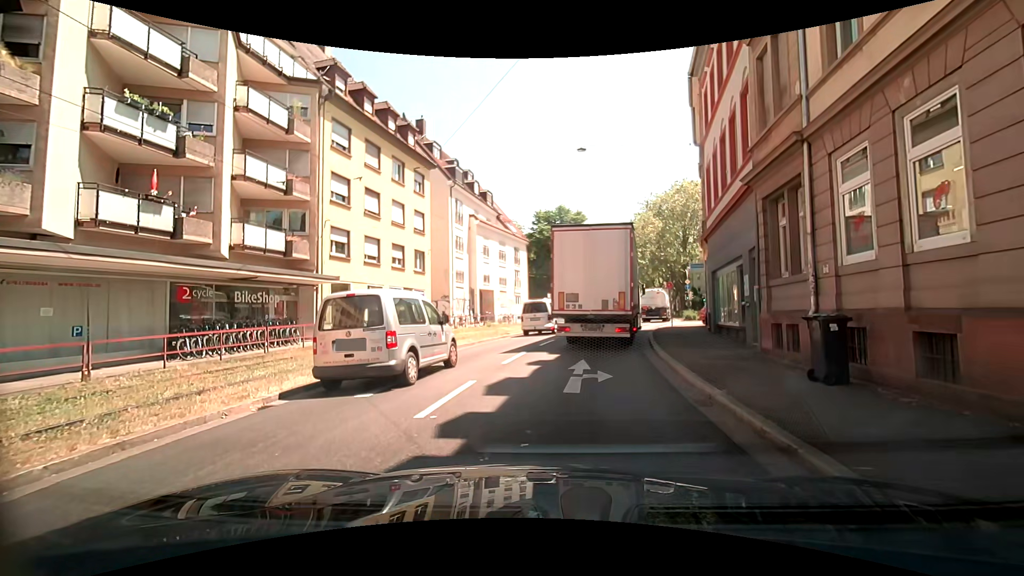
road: primary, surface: asphalt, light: Day
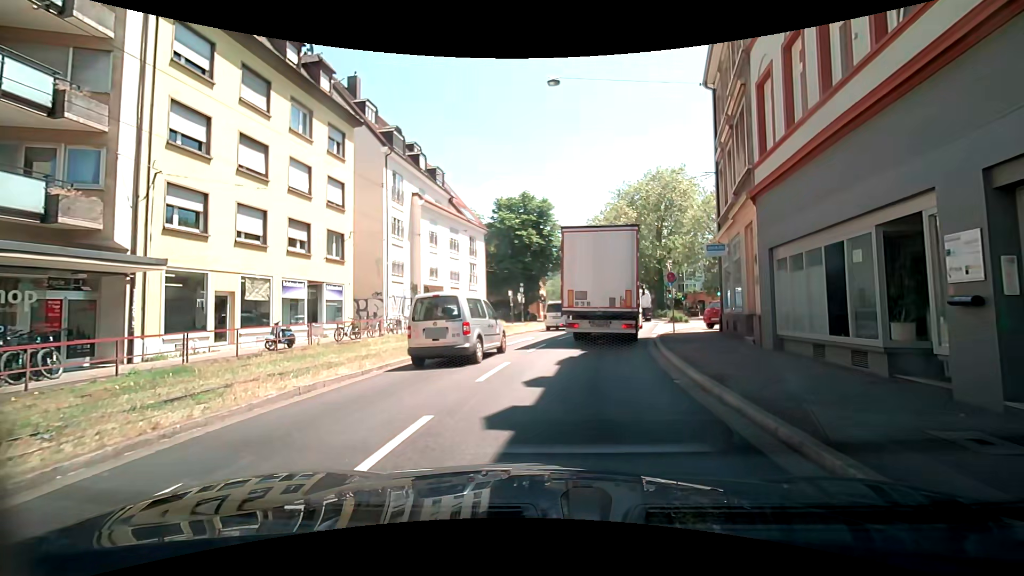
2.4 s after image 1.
(+0.6, +9.0) m; +6°
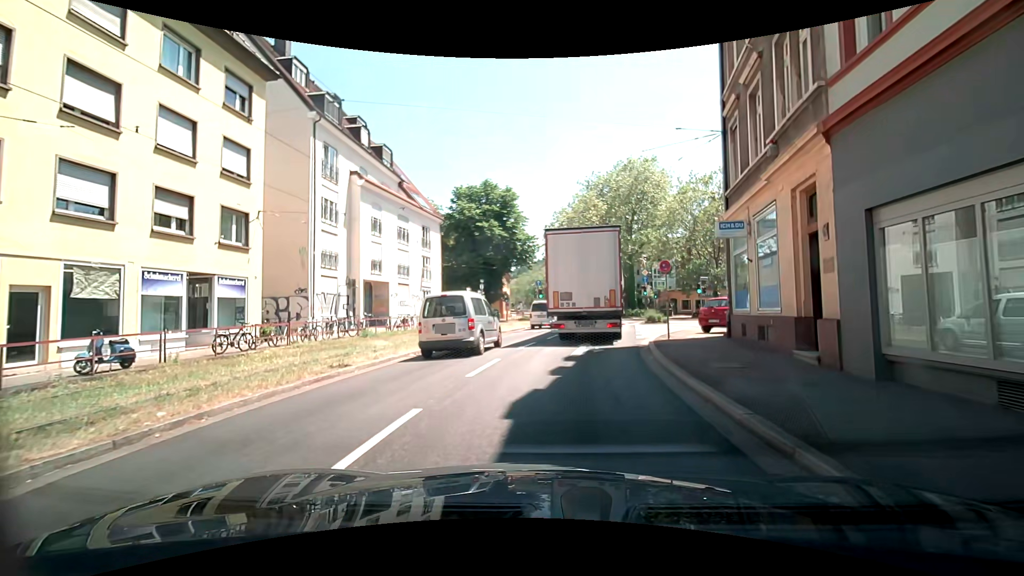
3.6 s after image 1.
(+0.2, +5.7) m; +4°
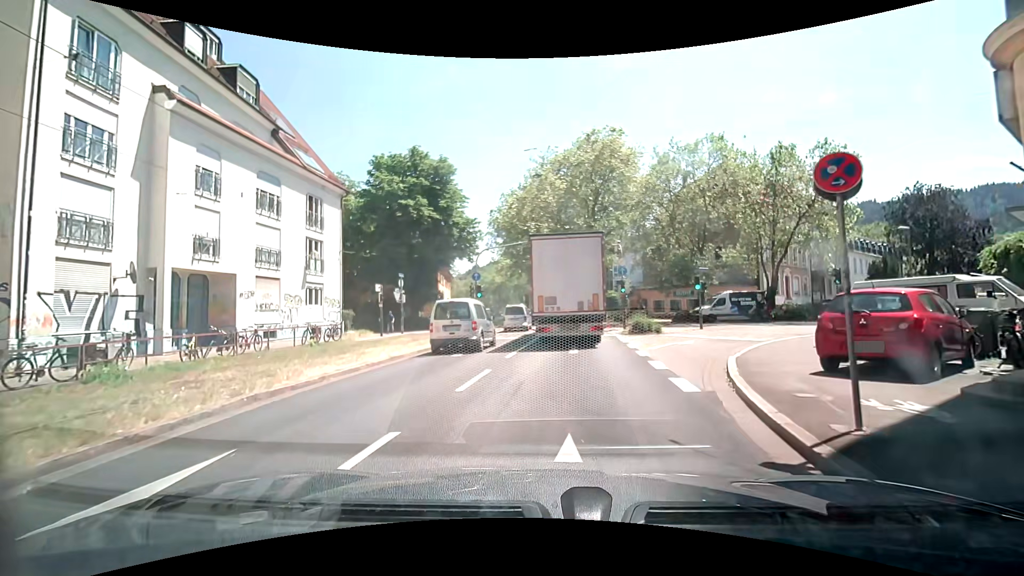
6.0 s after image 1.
(+0.5, +12.8) m; +3°
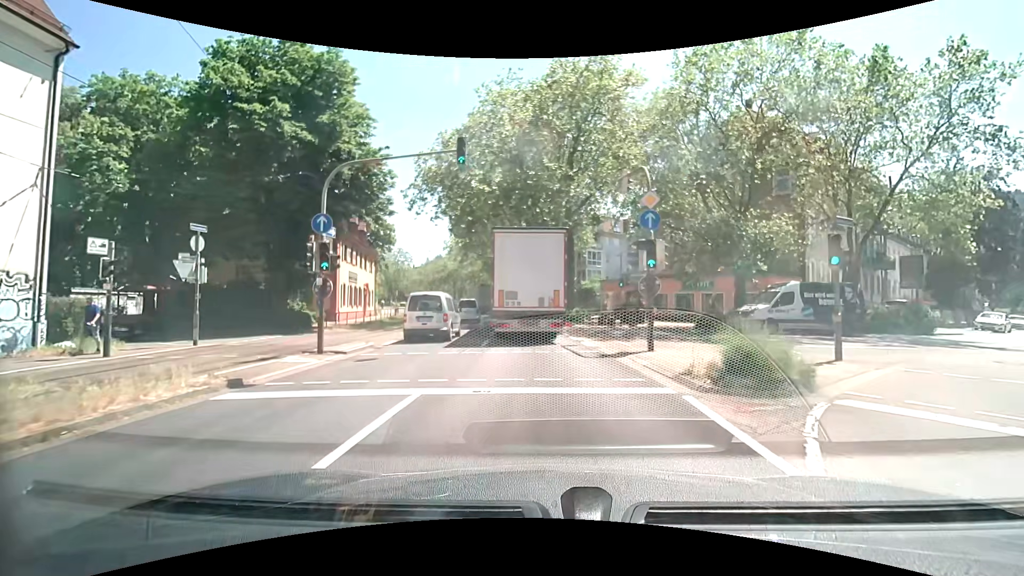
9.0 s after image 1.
(+1.1, +17.9) m; +4°
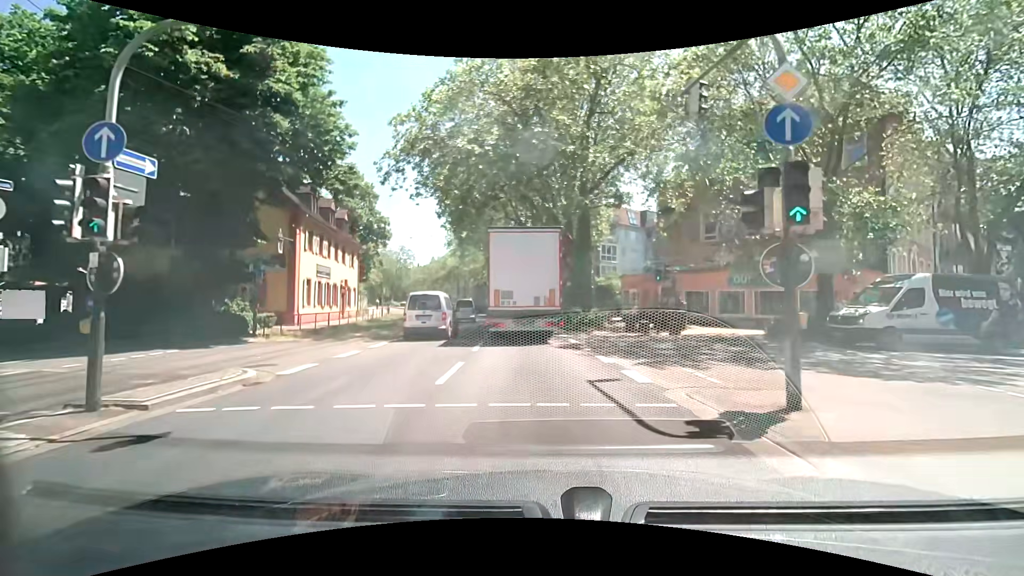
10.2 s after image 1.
(+0.1, +7.5) m; 0°
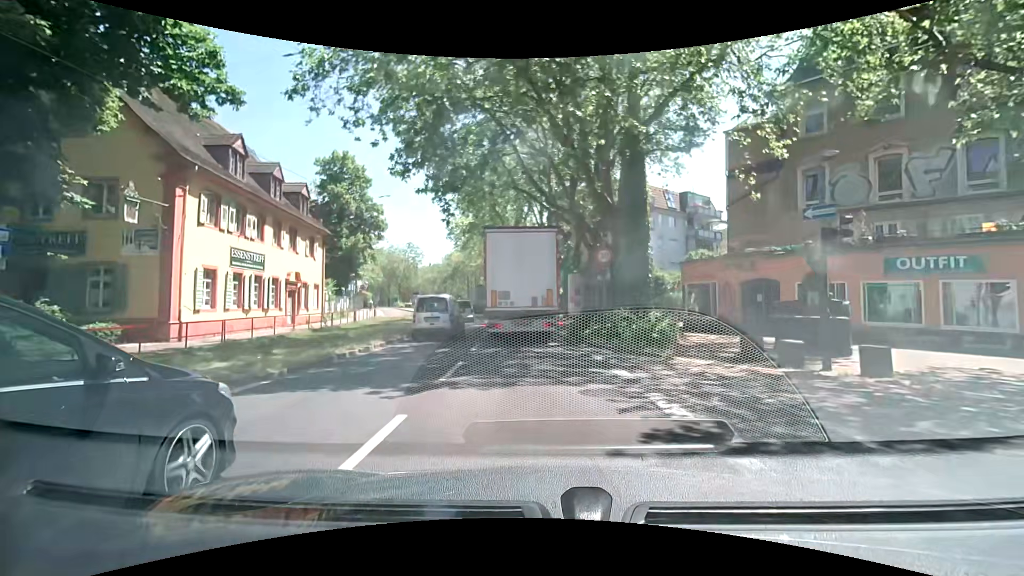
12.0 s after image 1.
(-0.2, +11.7) m; -1°
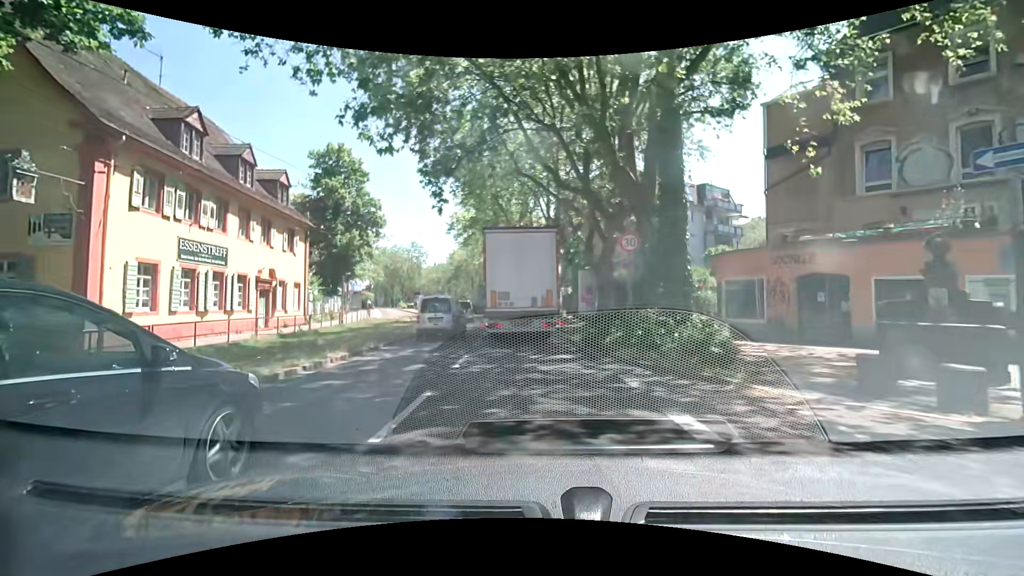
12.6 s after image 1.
(0.0, +4.0) m; -1°
(0, +10) (0, +20) (-1, +30) (-3, +40) (-4, +50) (-6, +60) (-8, +69) (-10, +79) (-12, +89) (-15, +99) m
